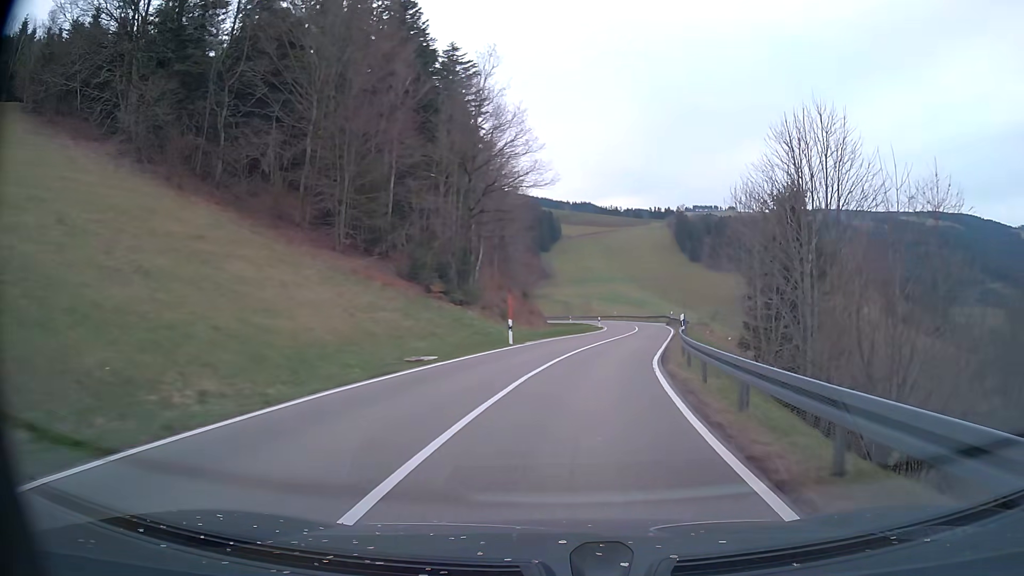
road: tertiary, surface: asphalt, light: Day
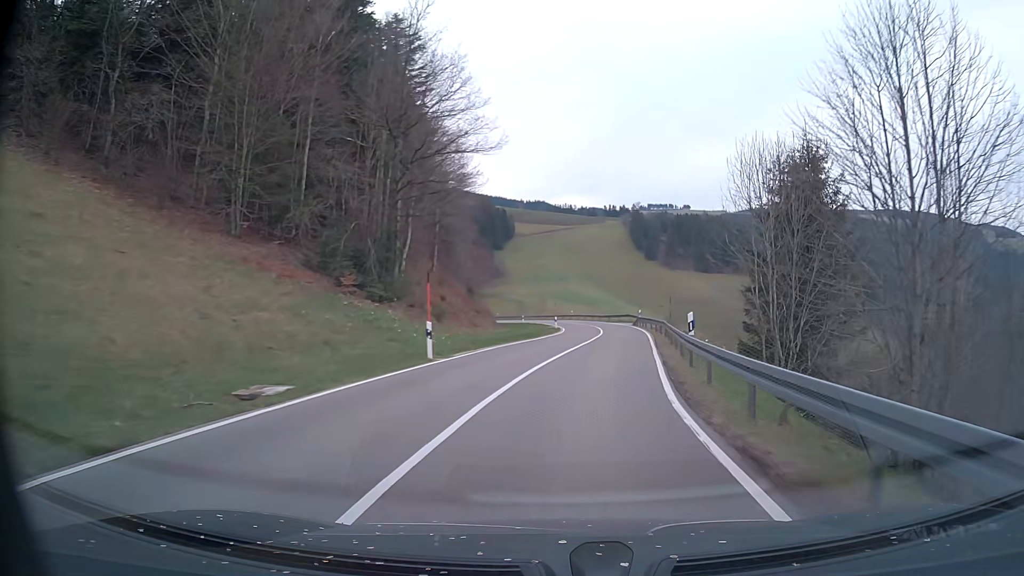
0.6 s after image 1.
(+0.3, +9.1) m; +4°
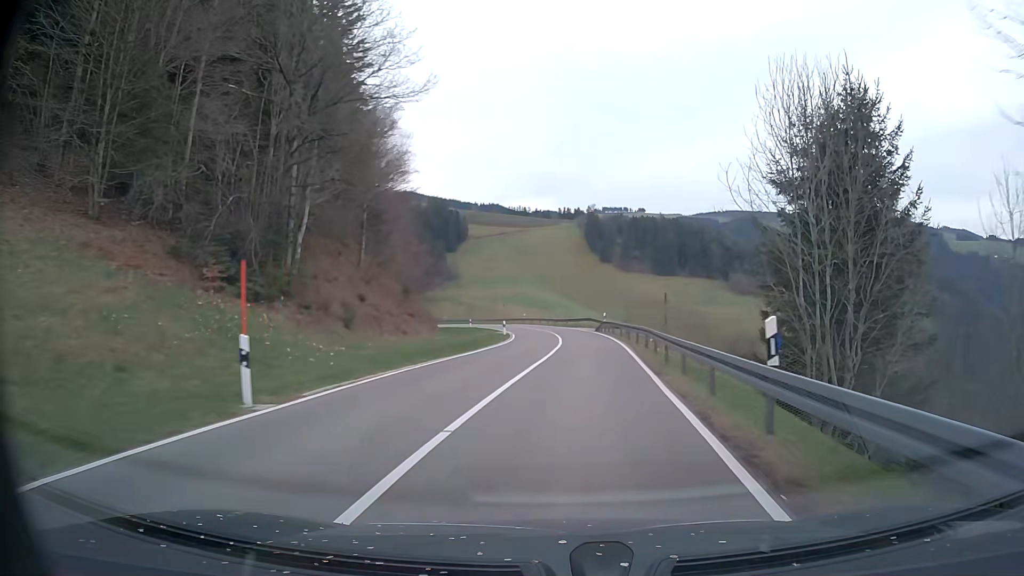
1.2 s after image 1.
(+0.3, +9.1) m; +4°
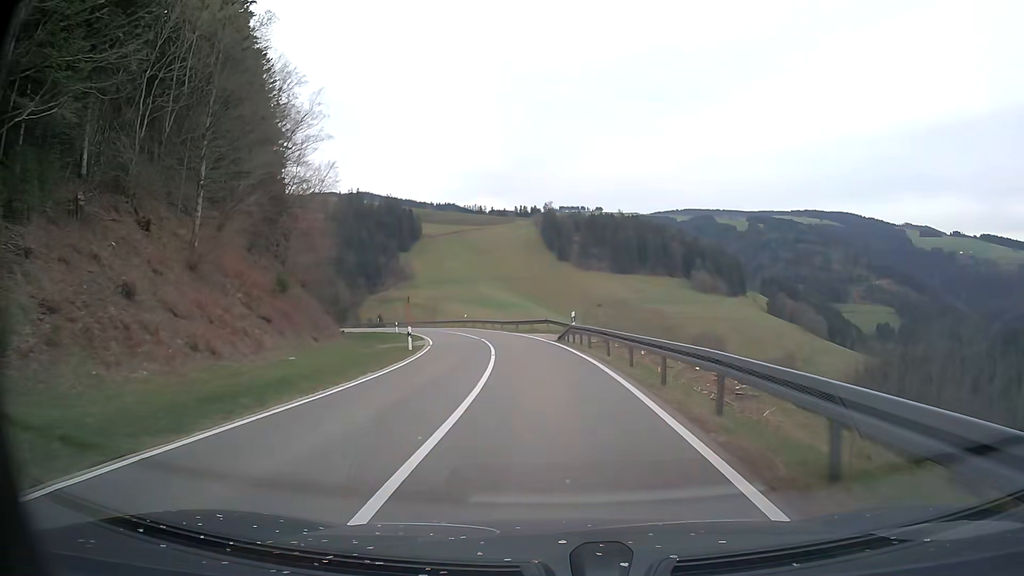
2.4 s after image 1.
(+0.9, +18.5) m; +4°
